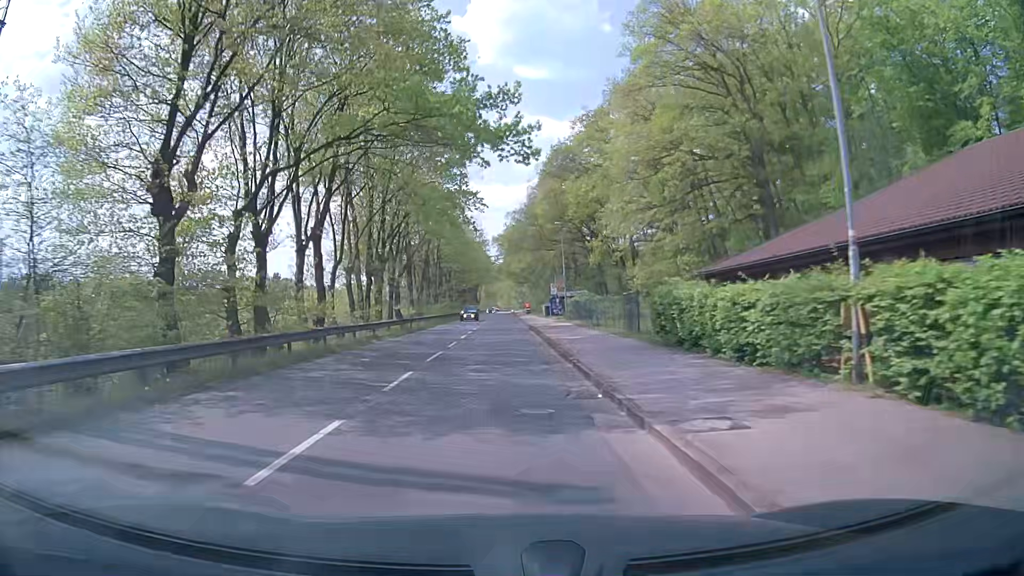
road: tertiary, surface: asphalt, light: Day
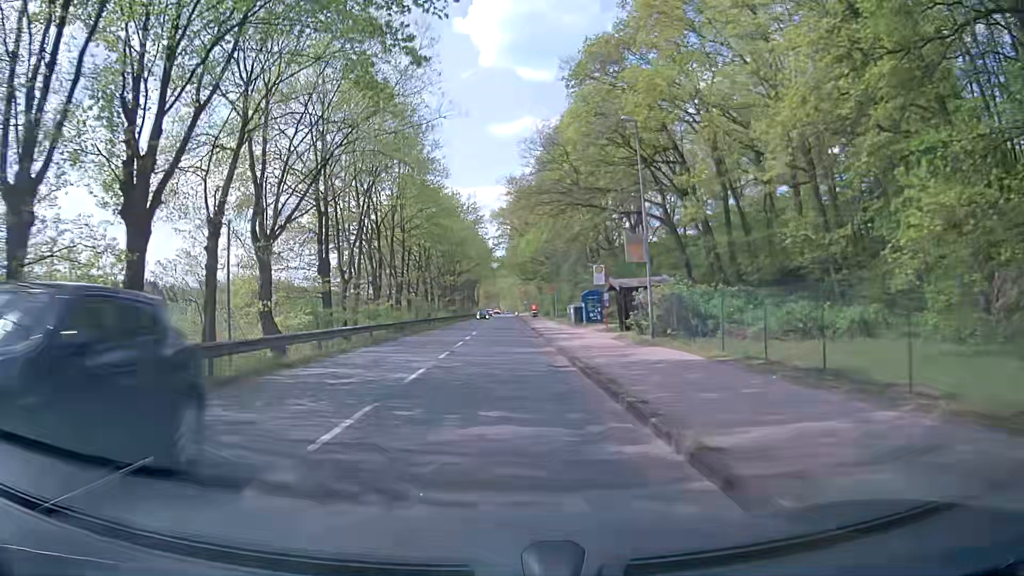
(-0.3, +29.5) m; -1°
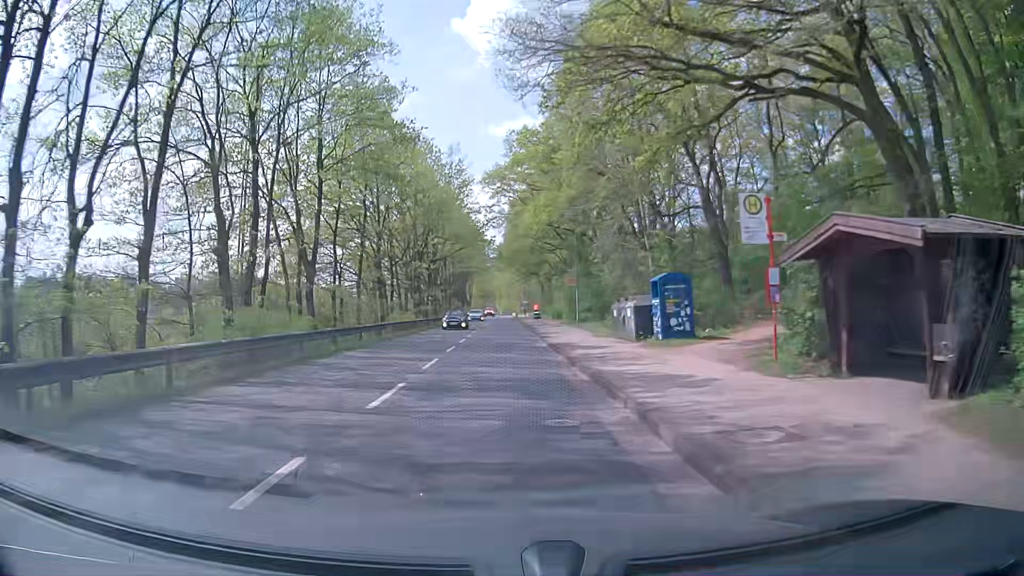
(0.0, +21.9) m; 0°
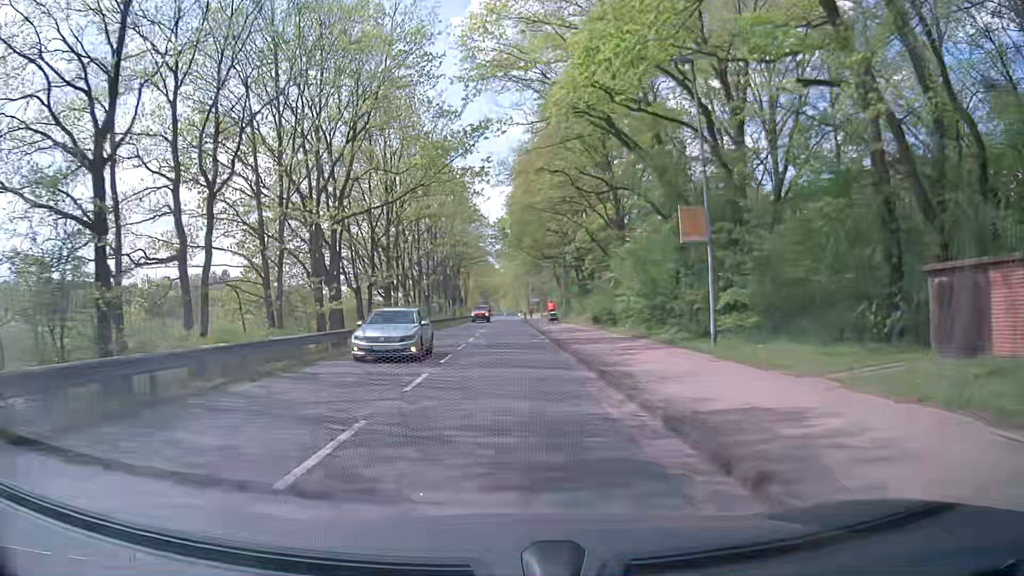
(0.0, +29.0) m; 0°
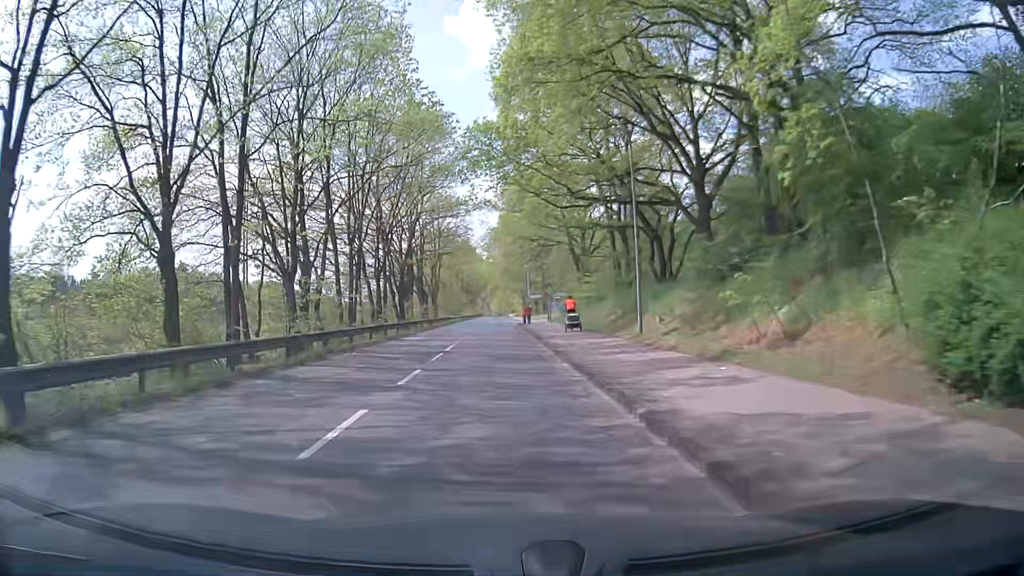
(-0.1, +36.2) m; +1°
(0, +10) (0, +20) (0, +30) (-1, +40) (-1, +50) (-1, +60) (-1, +70) (-1, +80) (-1, +90) (-1, +100) m
